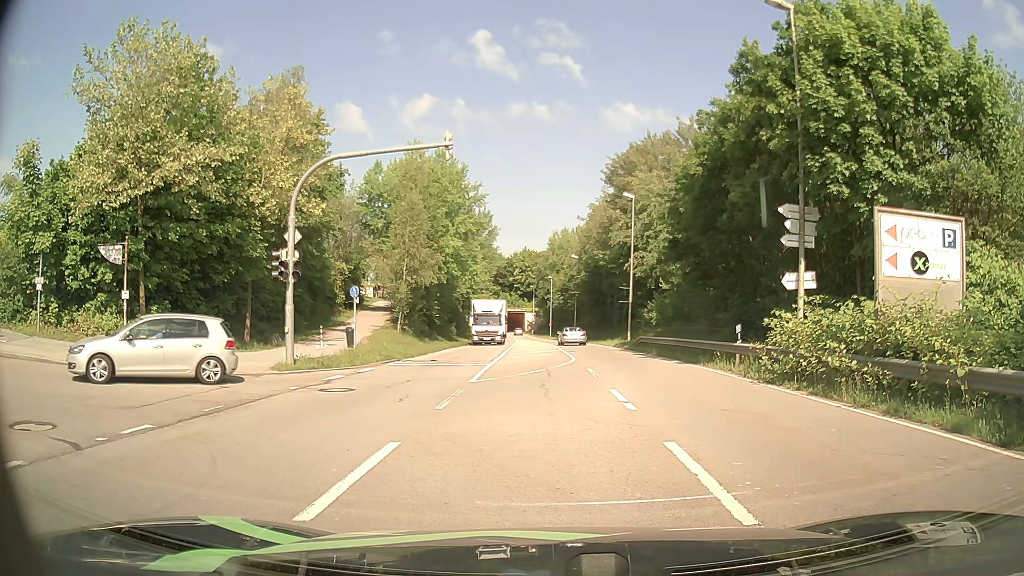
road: secondary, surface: asphalt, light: Day
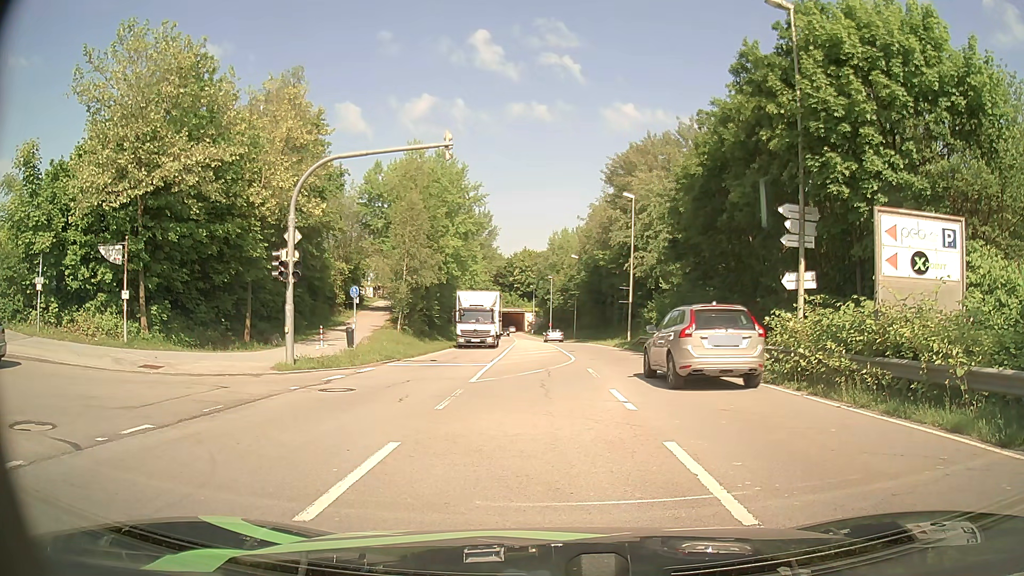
(0.0, 0.0) m; 0°
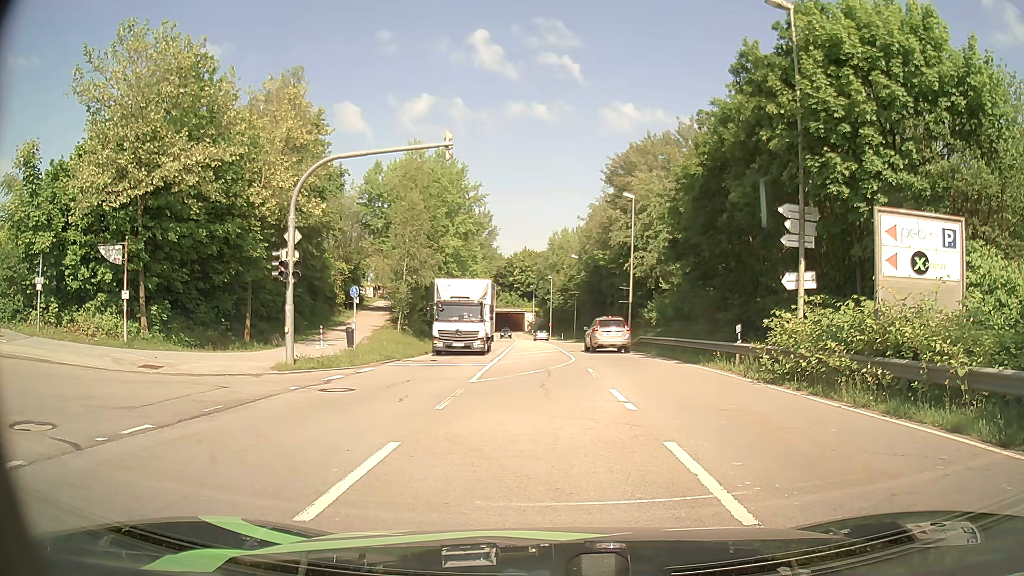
(0.0, 0.0) m; 0°
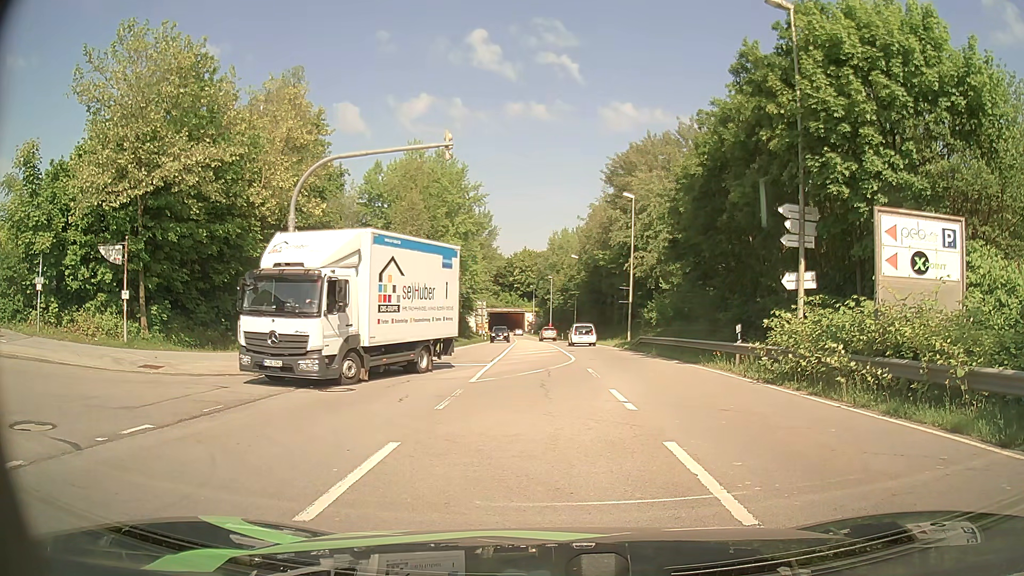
(0.0, 0.0) m; 0°
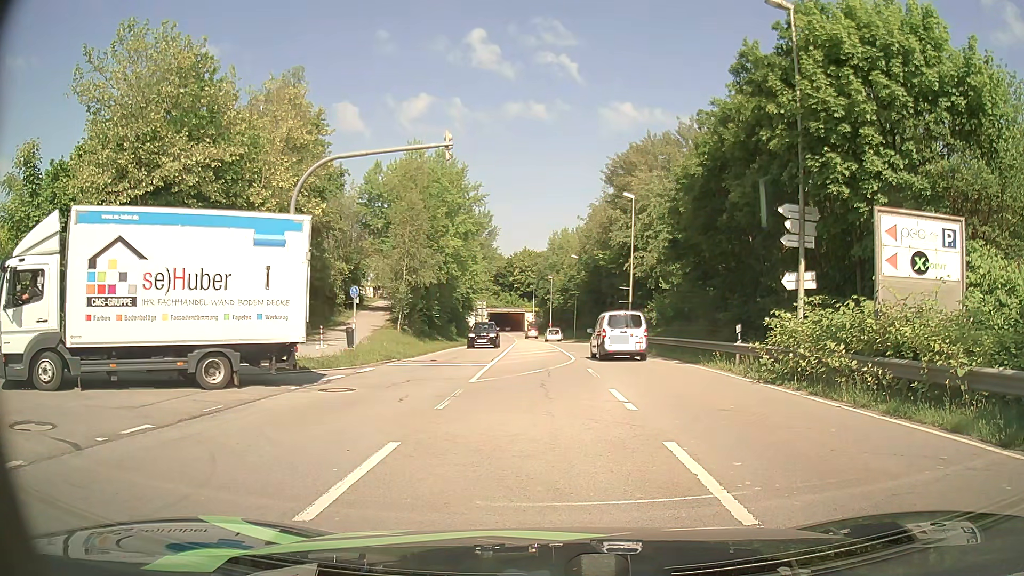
(0.0, 0.0) m; 0°
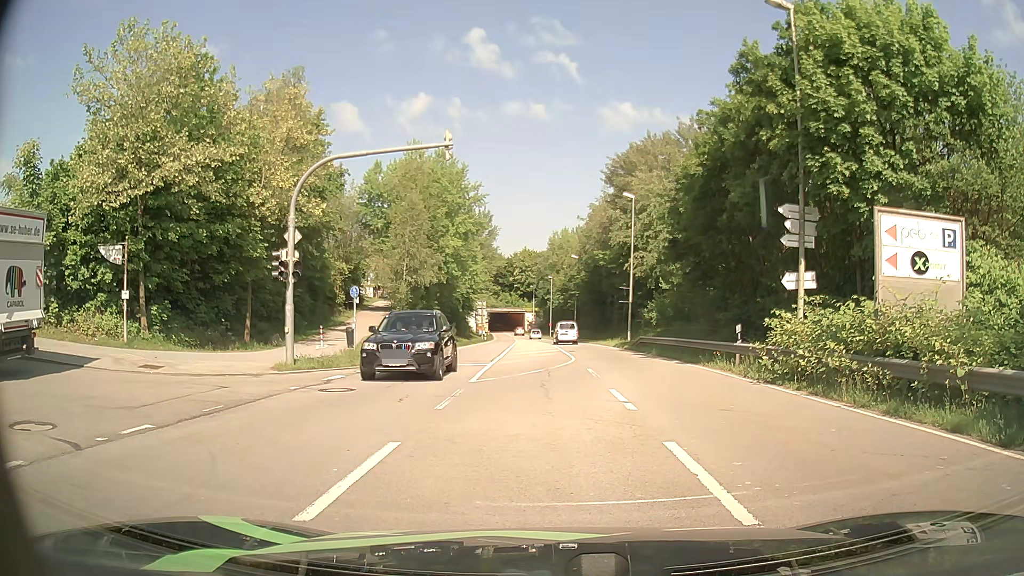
(0.0, 0.0) m; 0°
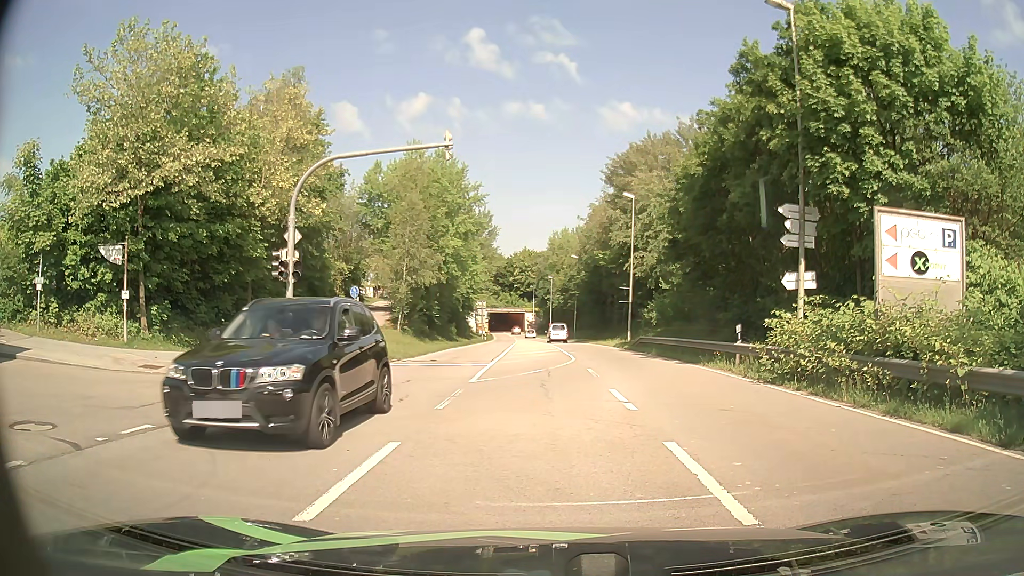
(0.0, 0.0) m; 0°
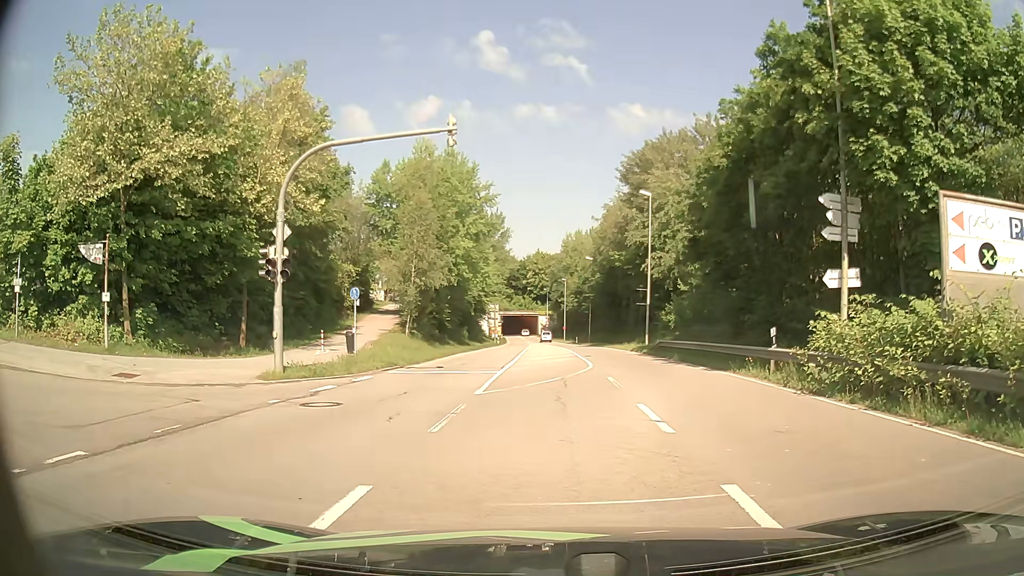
(0.0, +2.0) m; +1°
(-4, +9) (-14, +10) (-24, +11) (-34, +11) (-44, +11) (-54, +11) (-64, +11) (-74, +10) (-84, +10) (-94, +8) m
